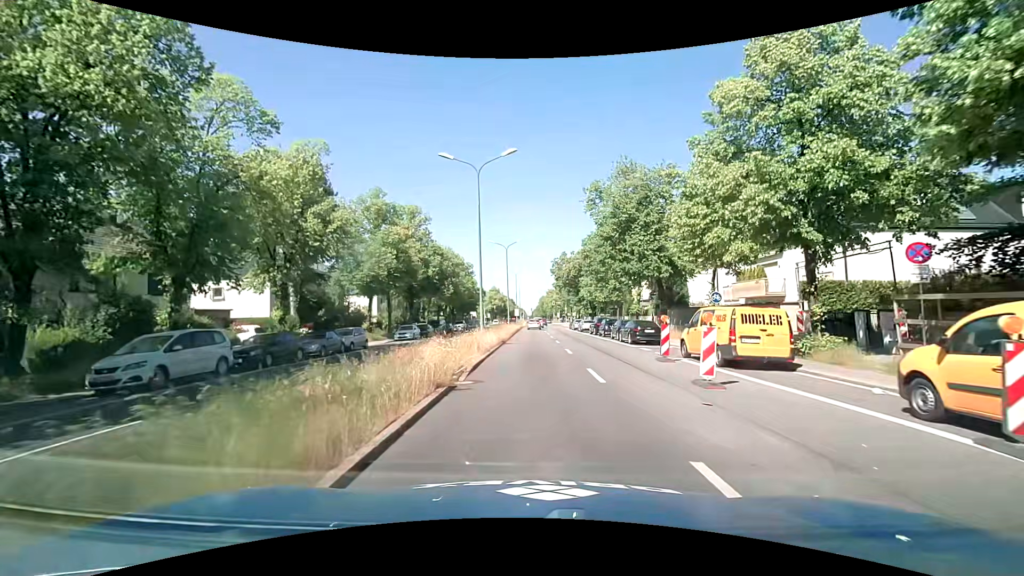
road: primary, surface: asphalt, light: Day
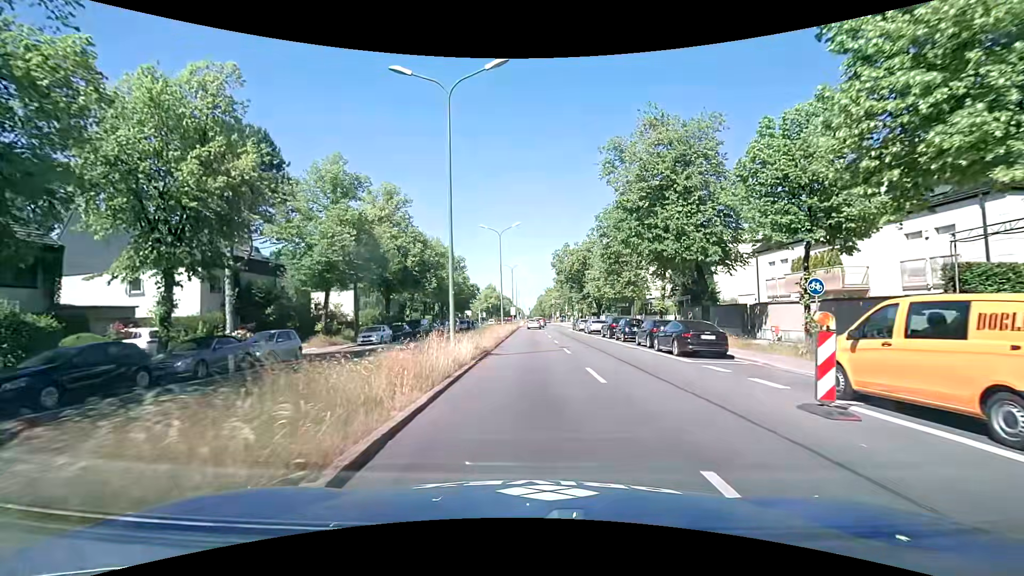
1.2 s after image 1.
(+0.1, +9.4) m; +1°
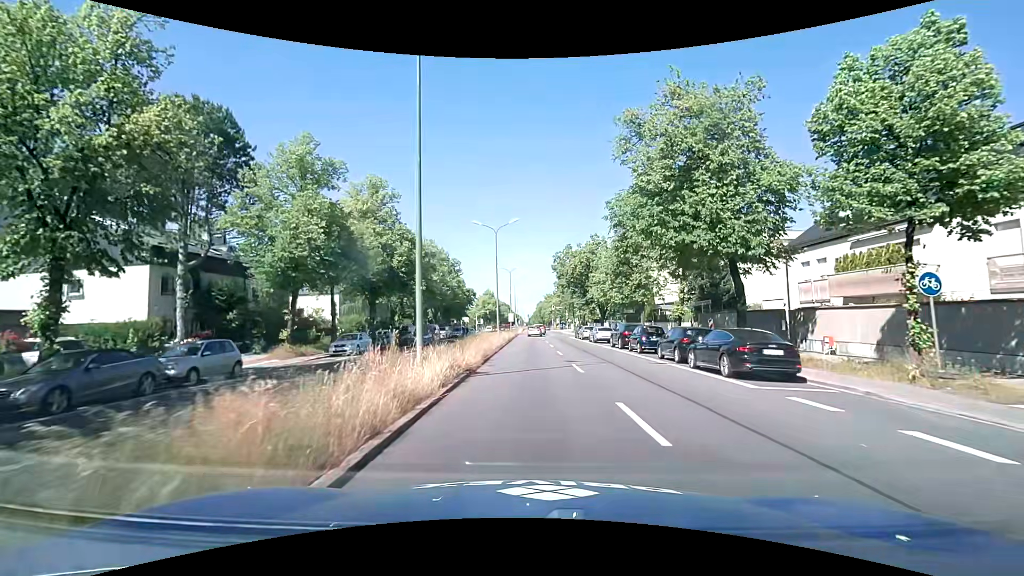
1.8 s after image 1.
(+0.1, +4.9) m; 0°
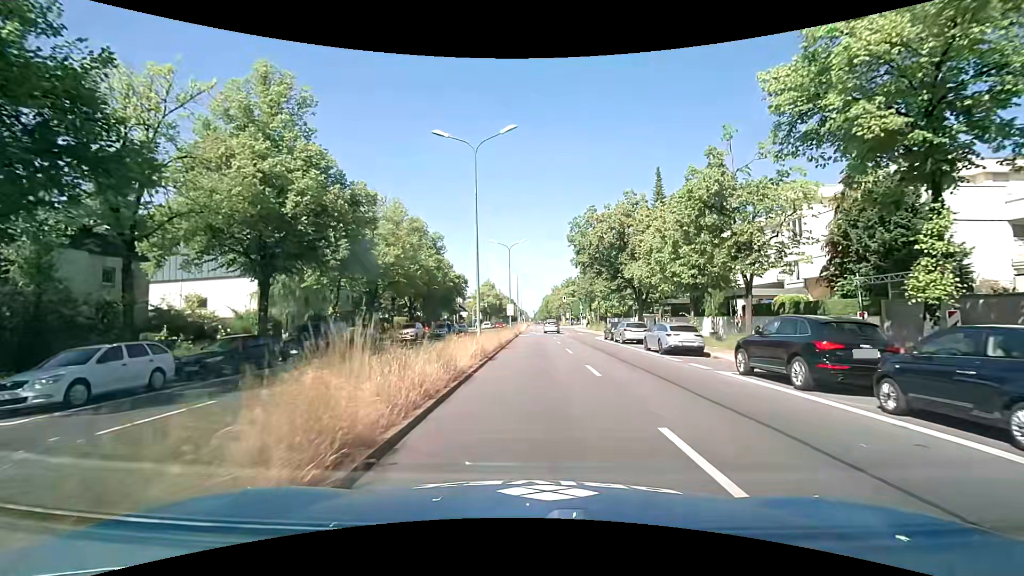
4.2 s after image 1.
(0.0, +20.4) m; 0°
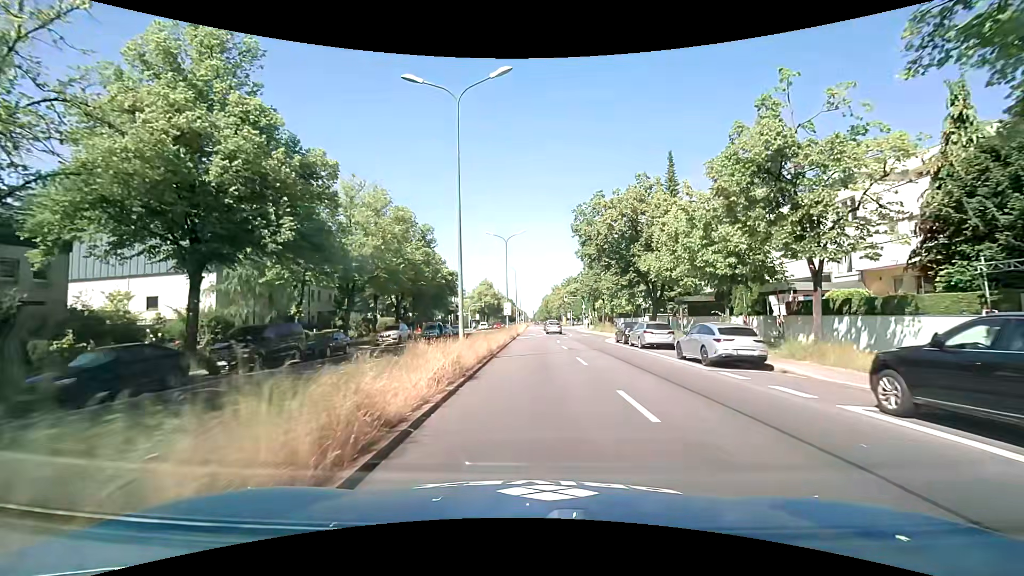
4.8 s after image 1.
(0.0, +5.7) m; 0°
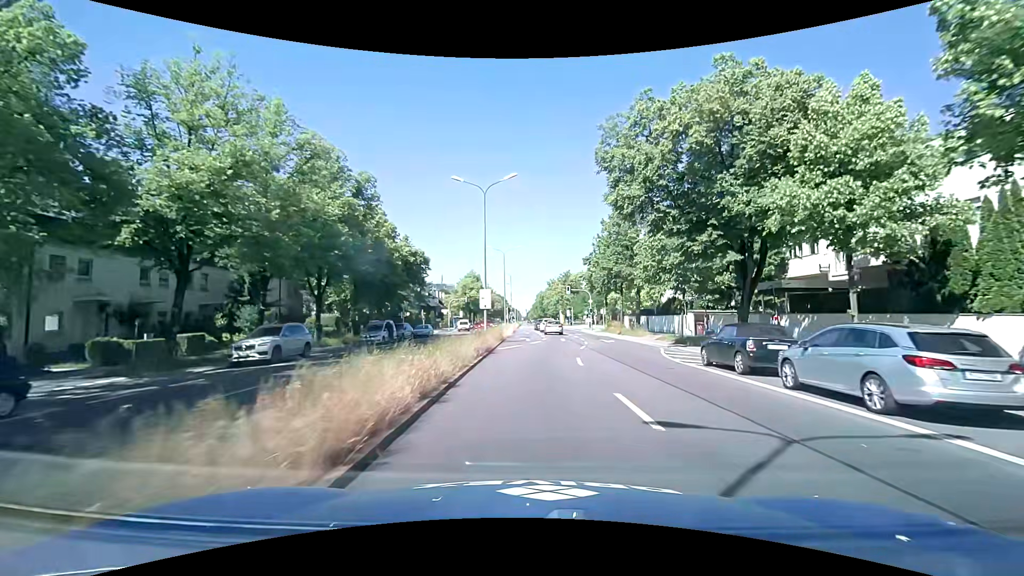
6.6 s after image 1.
(-0.1, +18.8) m; +1°
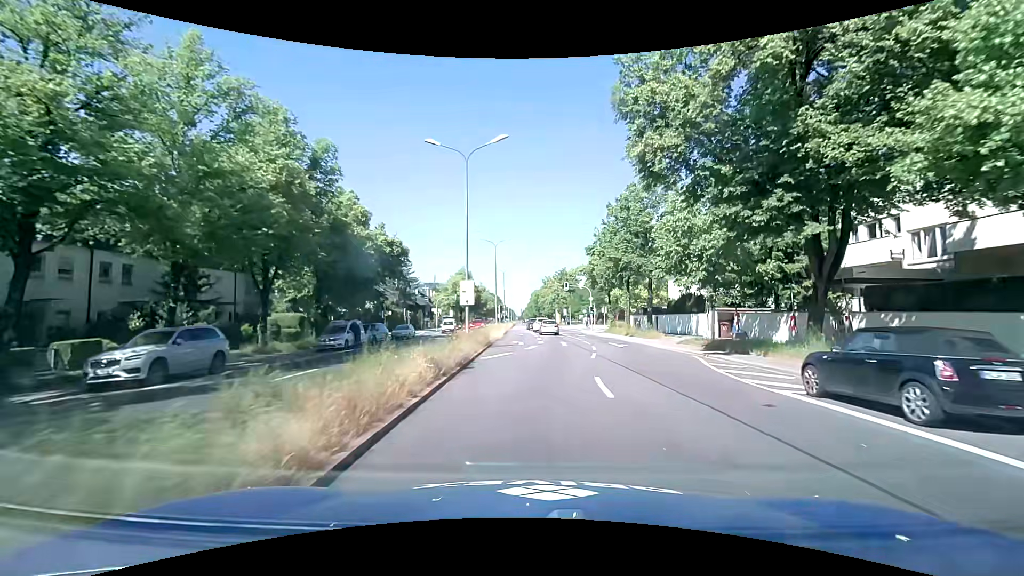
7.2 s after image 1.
(0.0, +6.5) m; 0°
(0, +10) (+1, +20) (+2, +30) (+2, +40) (+2, +50) (+2, +60) (+1, +70) (0, +80) (-1, +90) (-1, +100) m
